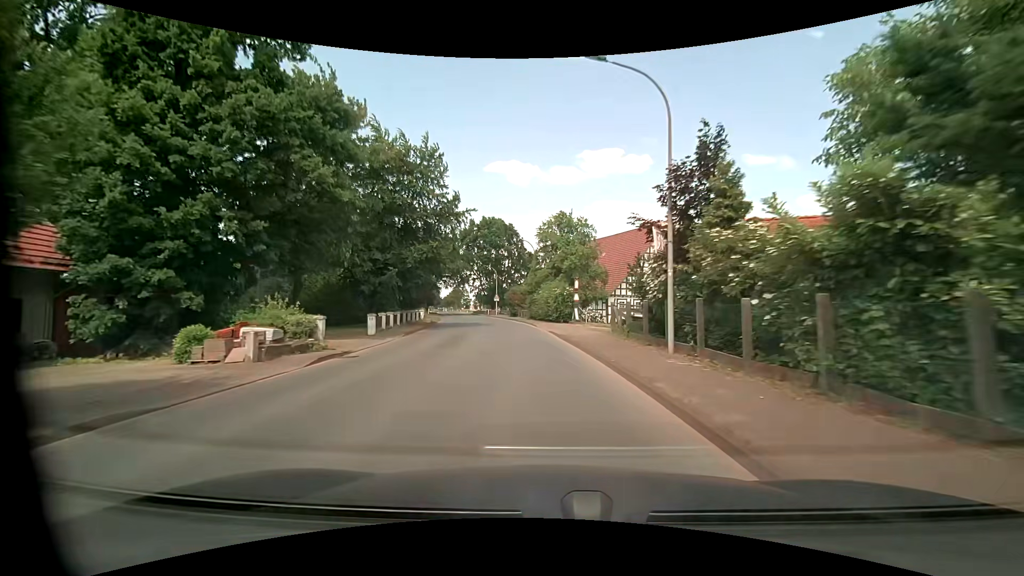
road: tertiary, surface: asphalt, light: Day
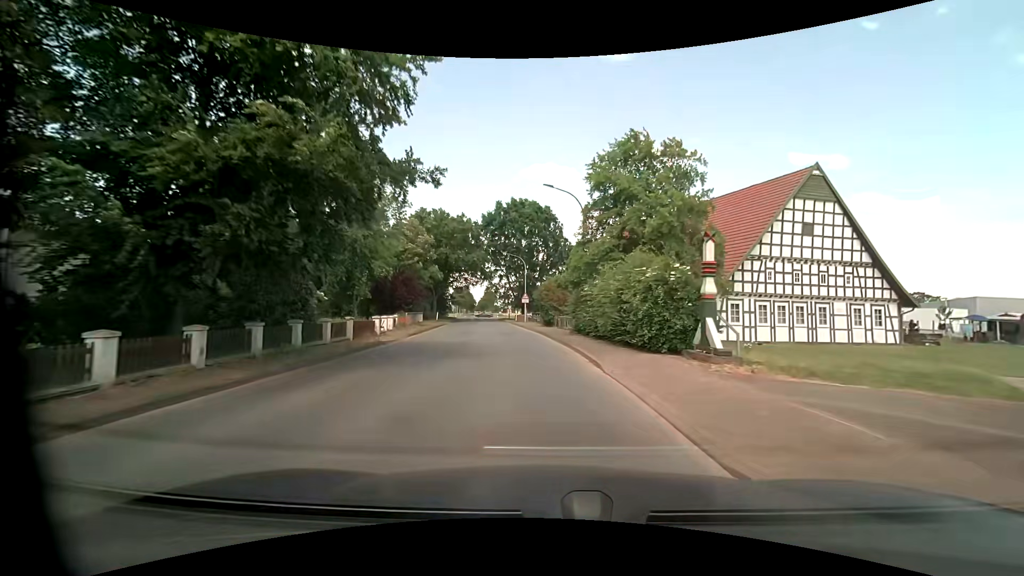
(-0.8, +21.1) m; -4°
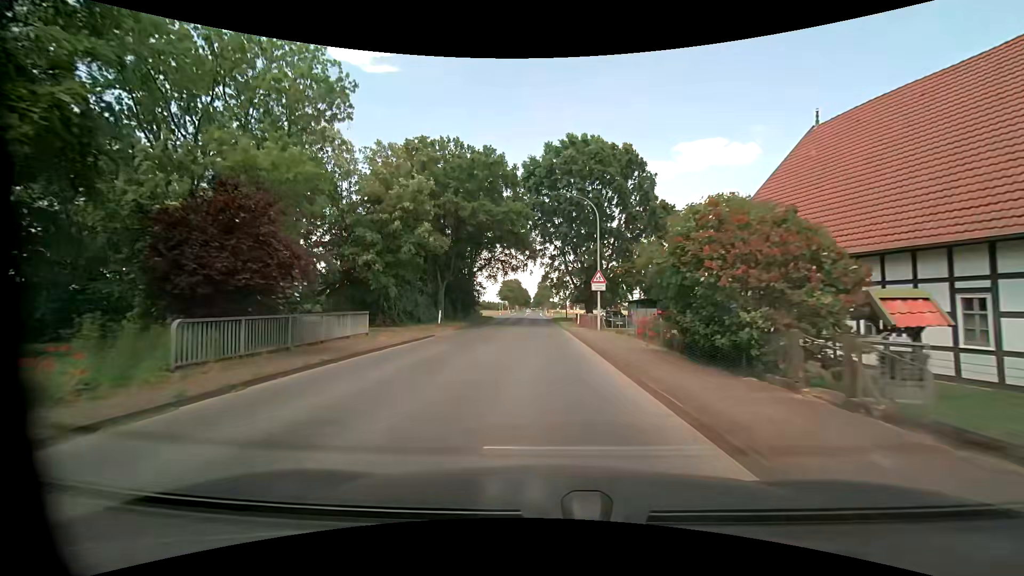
(-2.0, +28.3) m; -8°
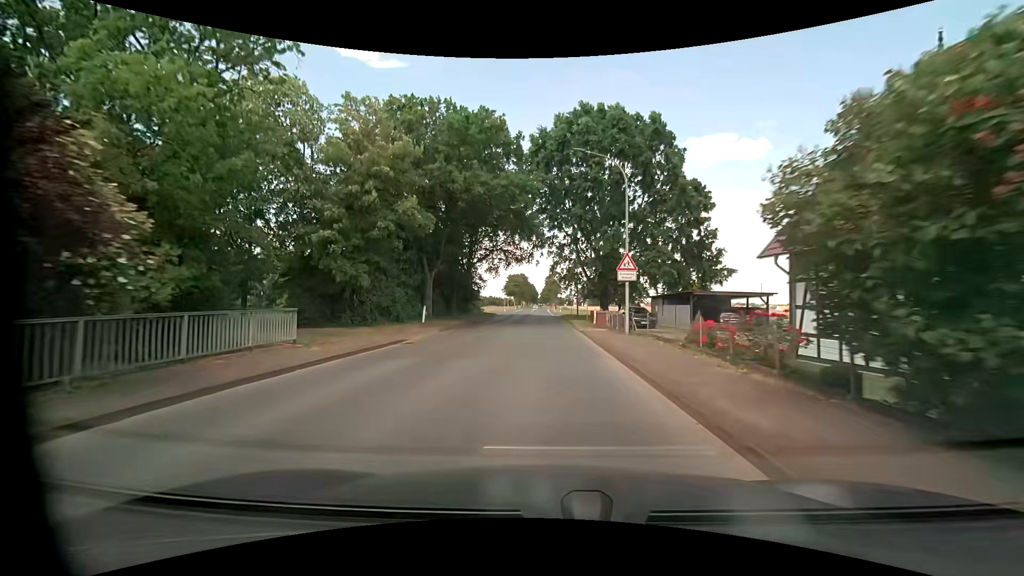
(0.0, +7.0) m; 0°
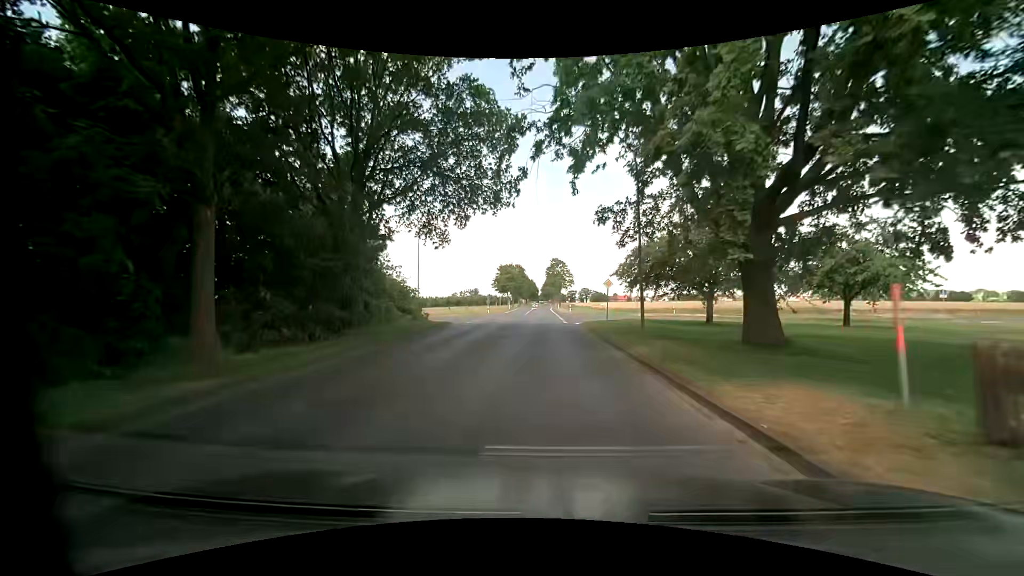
(-0.1, +33.5) m; 0°
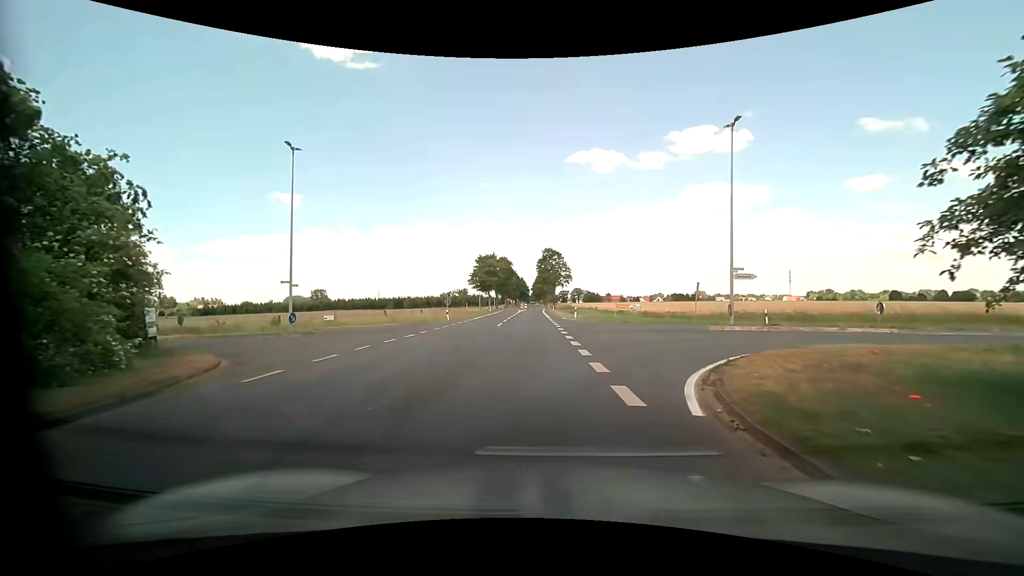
(-0.2, +25.4) m; +1°
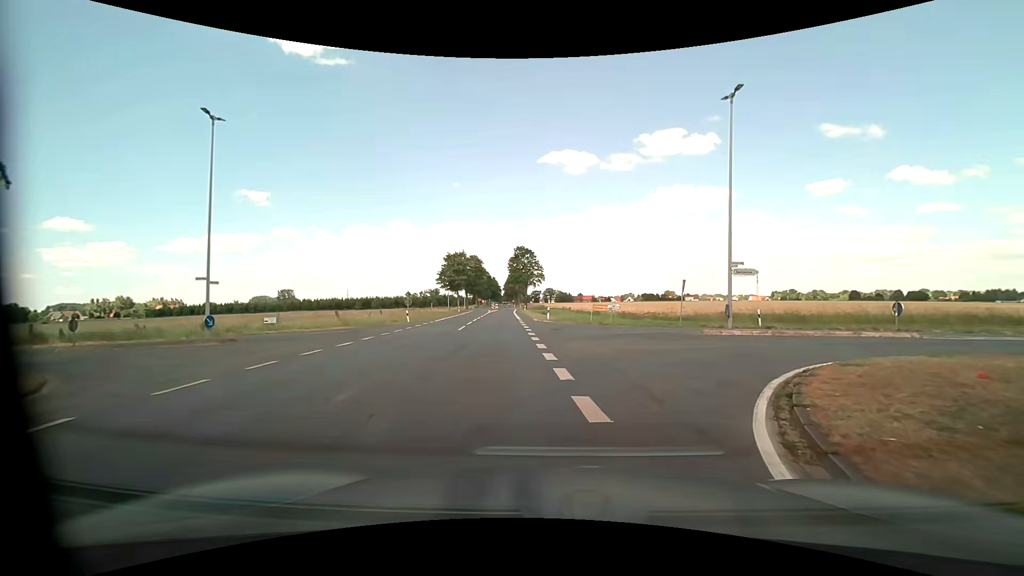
(+0.1, +4.0) m; +3°
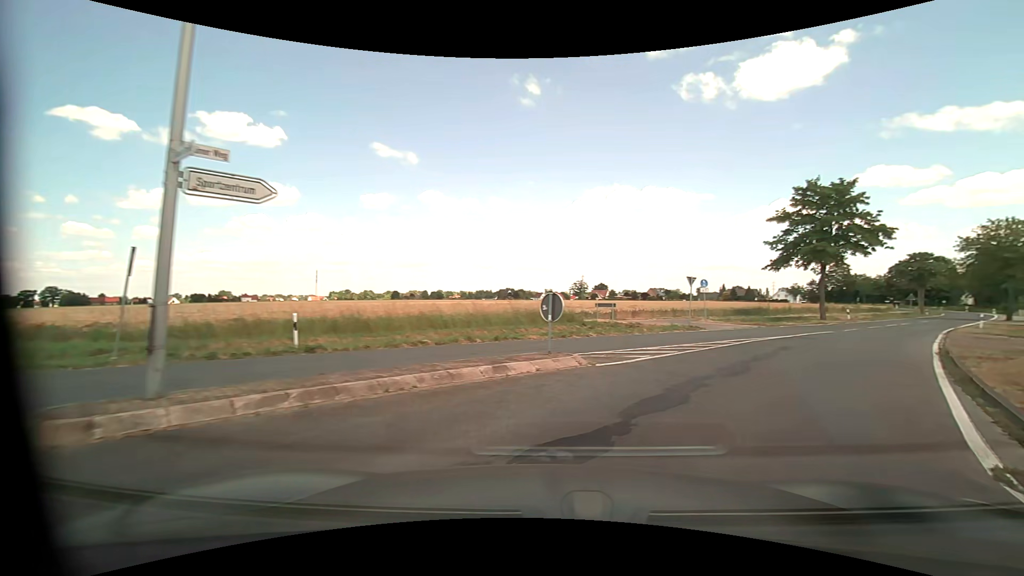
(+5.2, +15.9) m; +45°
(+3, +9) (+9, +17) (+16, +25) (+23, +32) (+30, +39) (+37, +47) (+44, +54) (+51, +61) (+58, +68) (+65, +75) m
